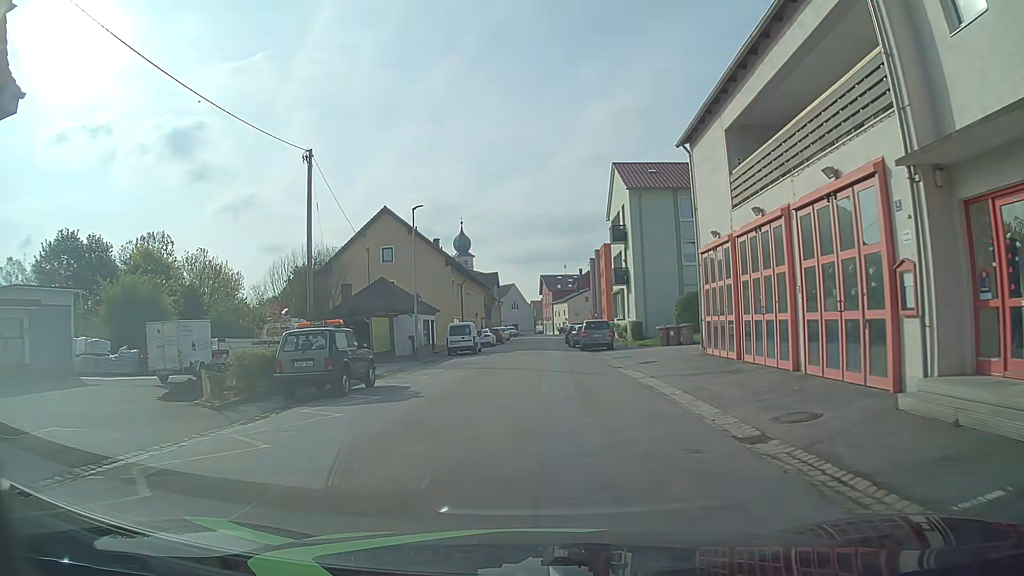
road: residential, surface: asphalt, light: Day
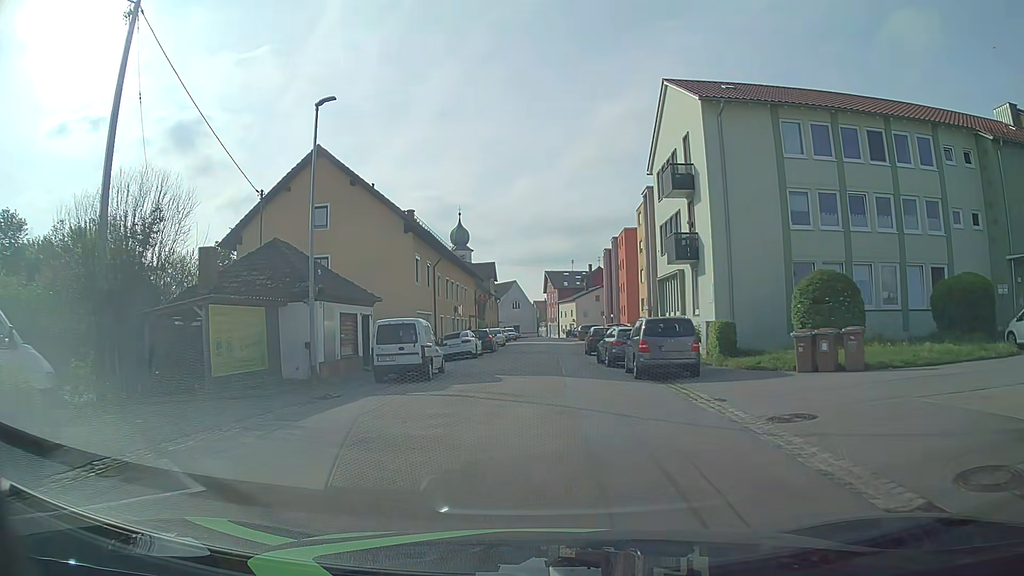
(-0.3, +18.0) m; 0°
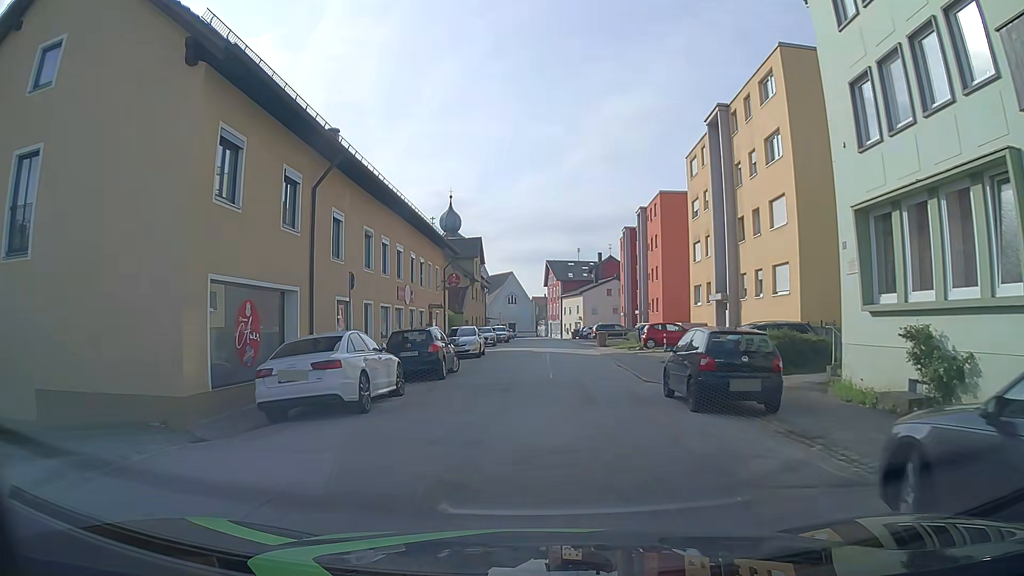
(-0.3, +22.3) m; -2°
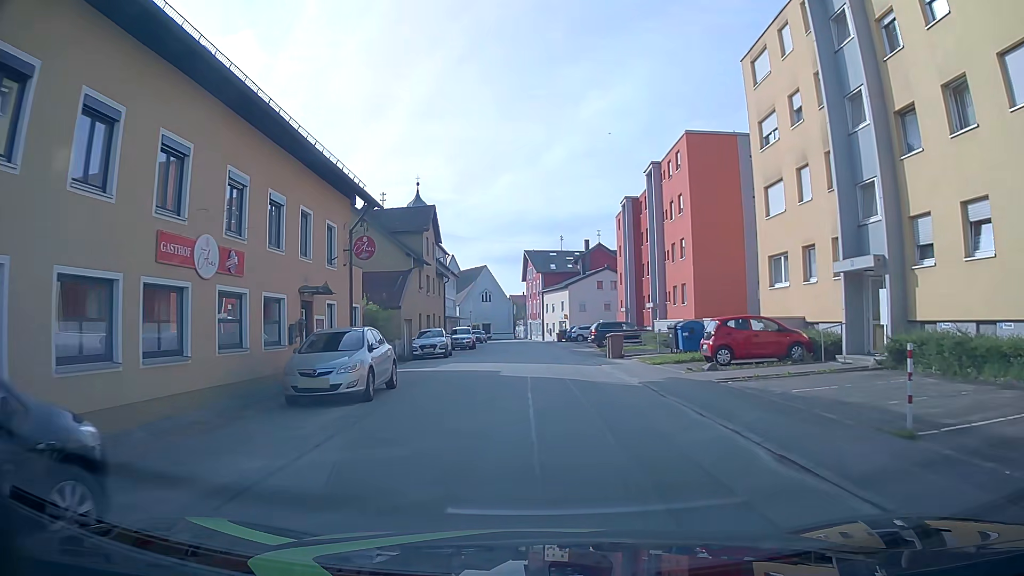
(+0.5, +17.9) m; +3°
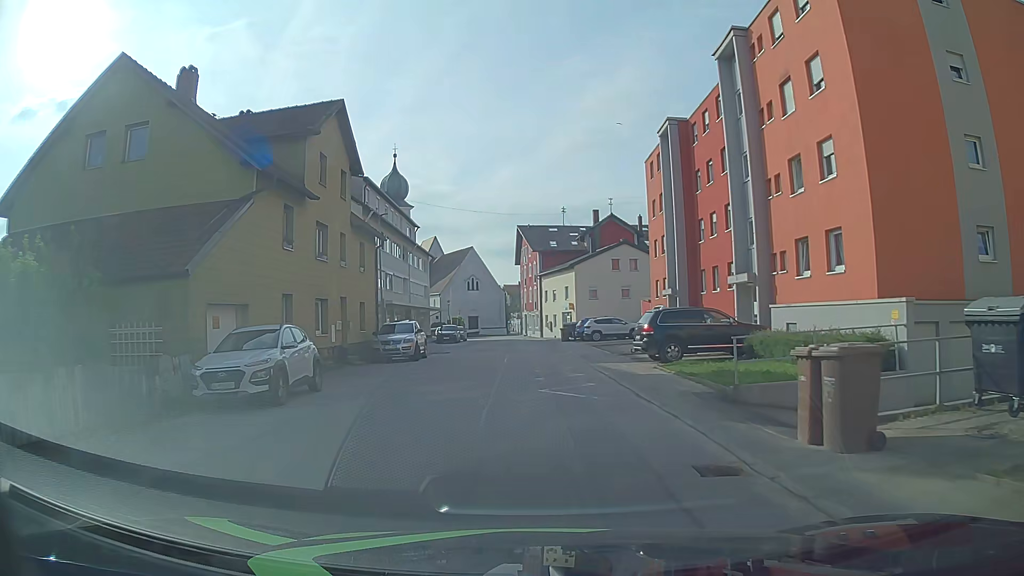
(+0.2, +22.3) m; +1°
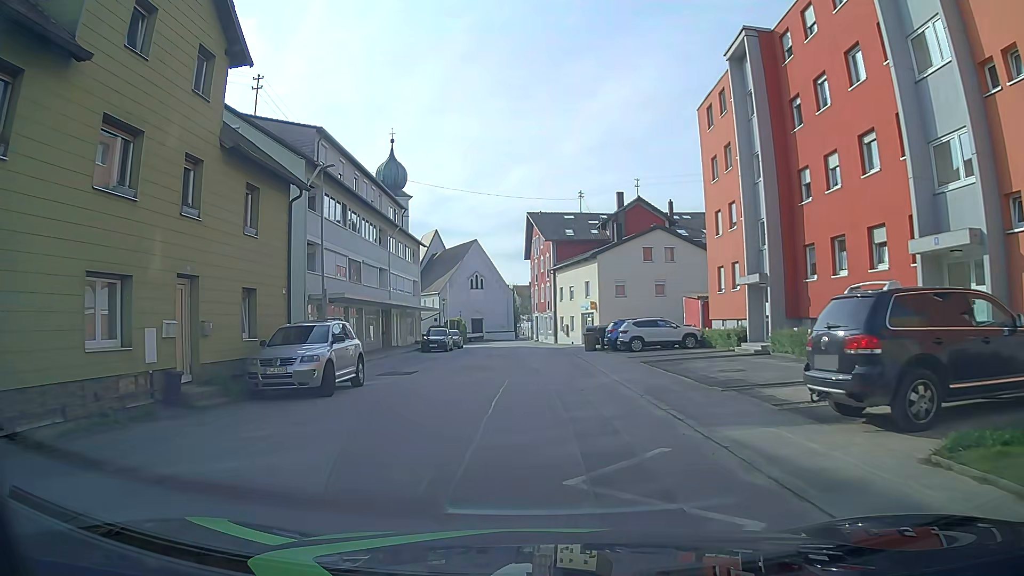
(-0.3, +13.5) m; -2°
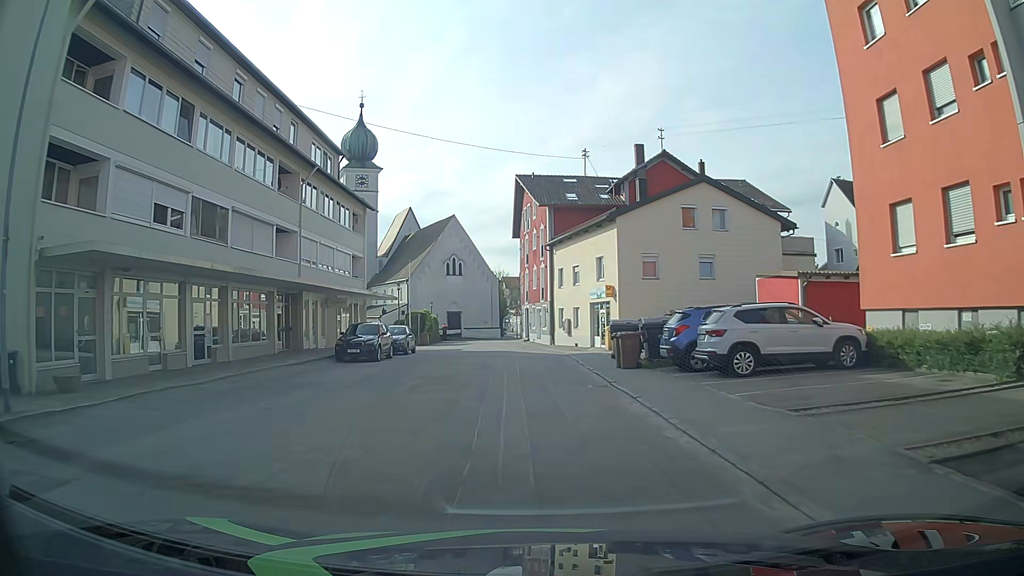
(+0.2, +18.2) m; +1°
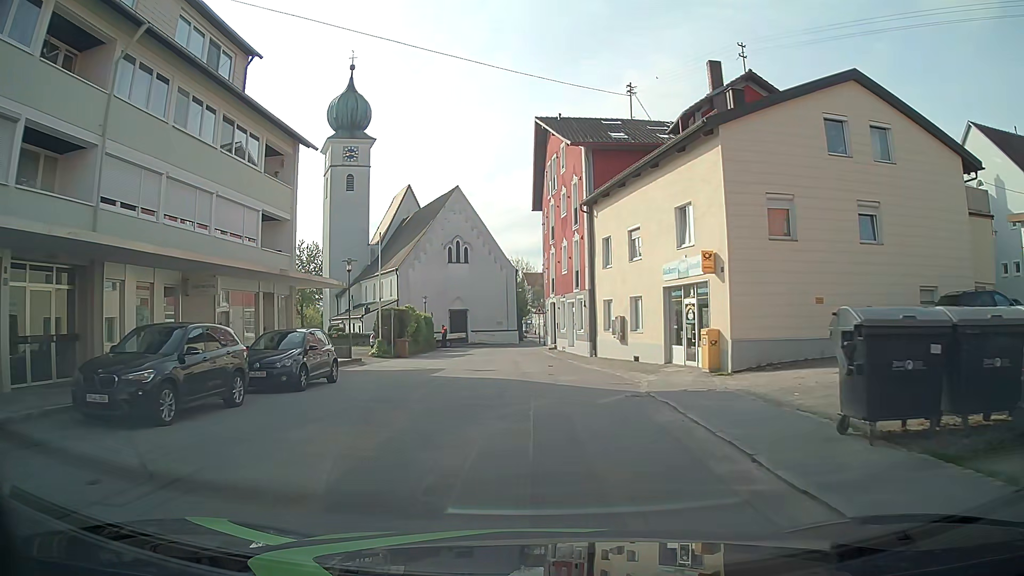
(-0.1, +18.1) m; -2°
(0, +10) (0, +20) (-1, +30) (-1, +40) (-2, +50) (+1, +59) (+6, +68) (+7, +78) (+4, +87) (+2, +97) m
